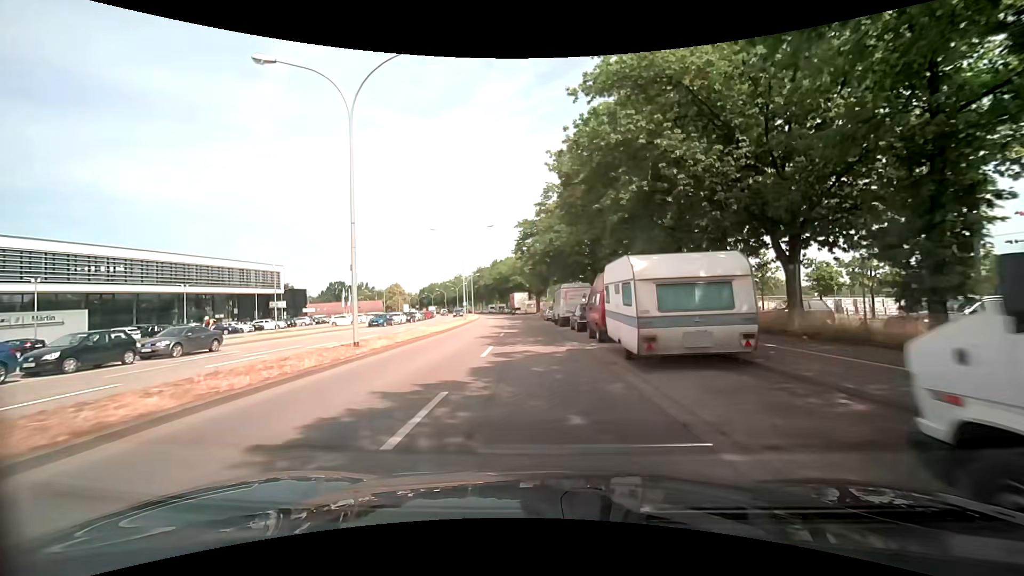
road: secondary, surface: asphalt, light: Day
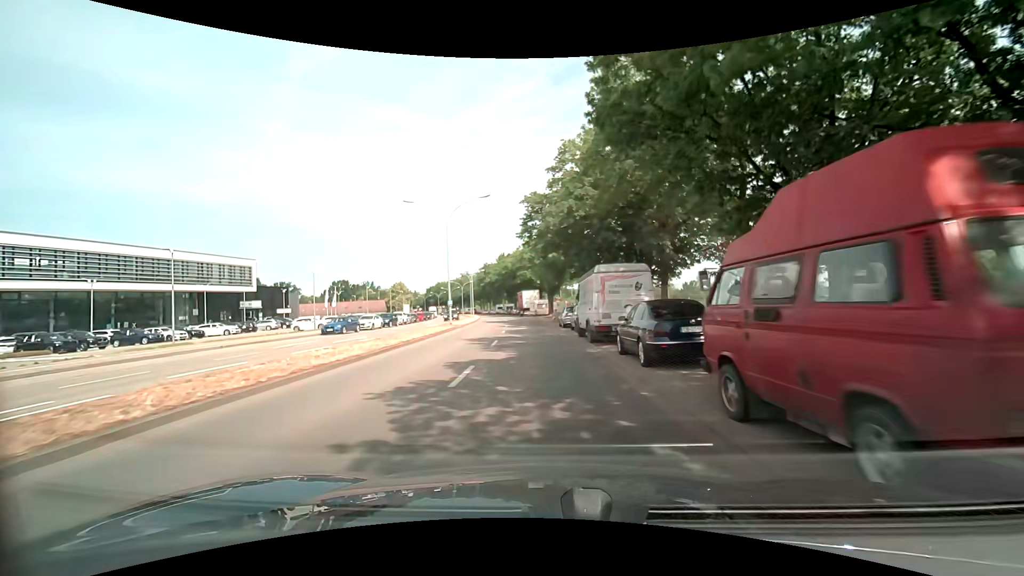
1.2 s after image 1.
(-0.4, +14.3) m; -3°
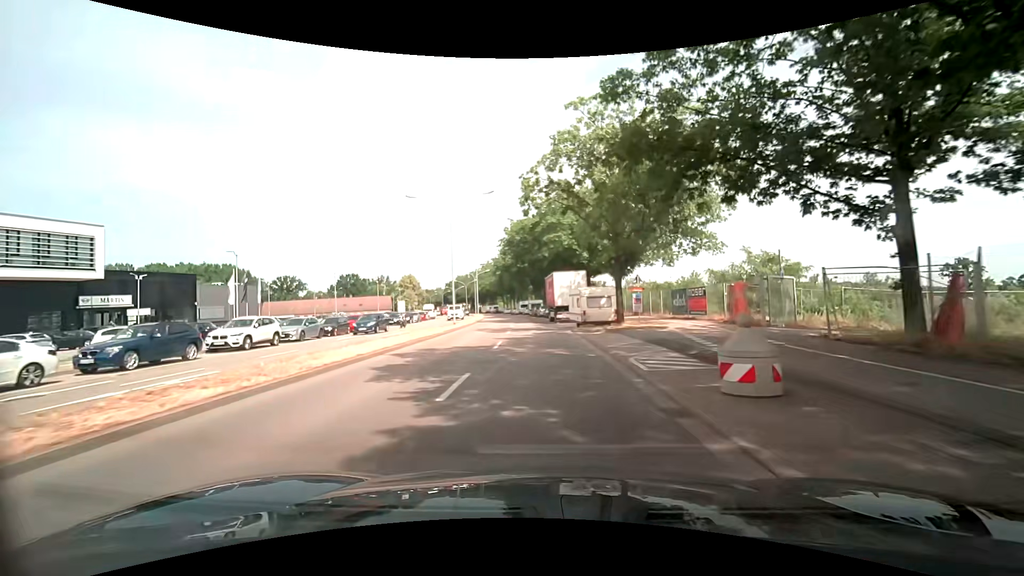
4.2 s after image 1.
(-1.1, +37.6) m; -4°
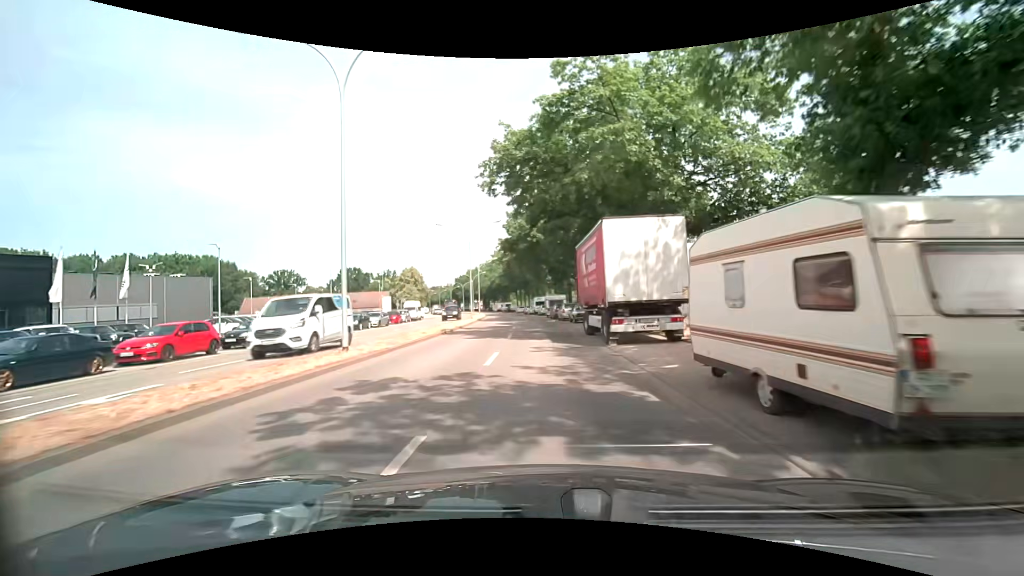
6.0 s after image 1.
(-0.4, +23.1) m; -2°
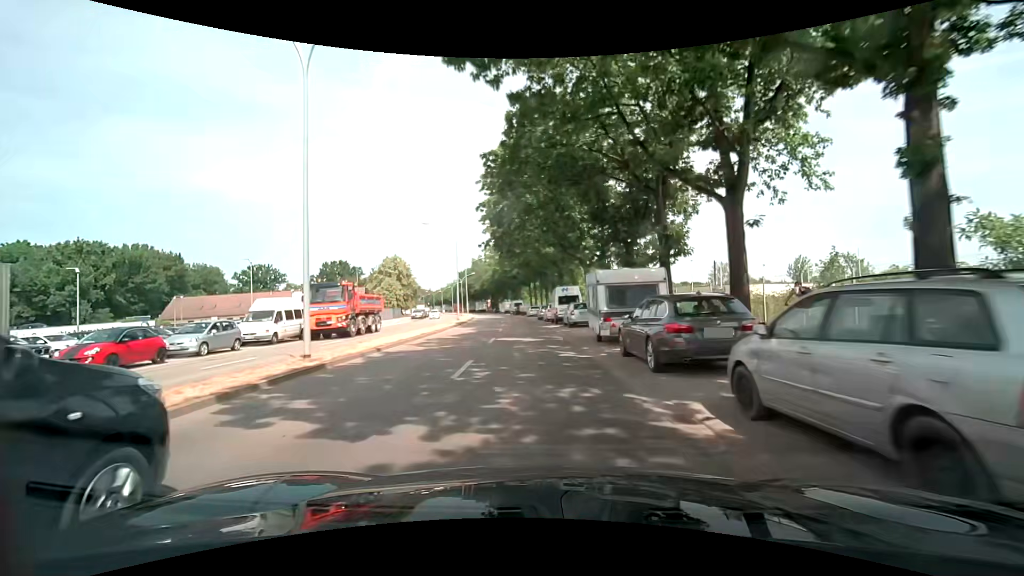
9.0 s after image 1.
(-0.6, +37.9) m; -2°
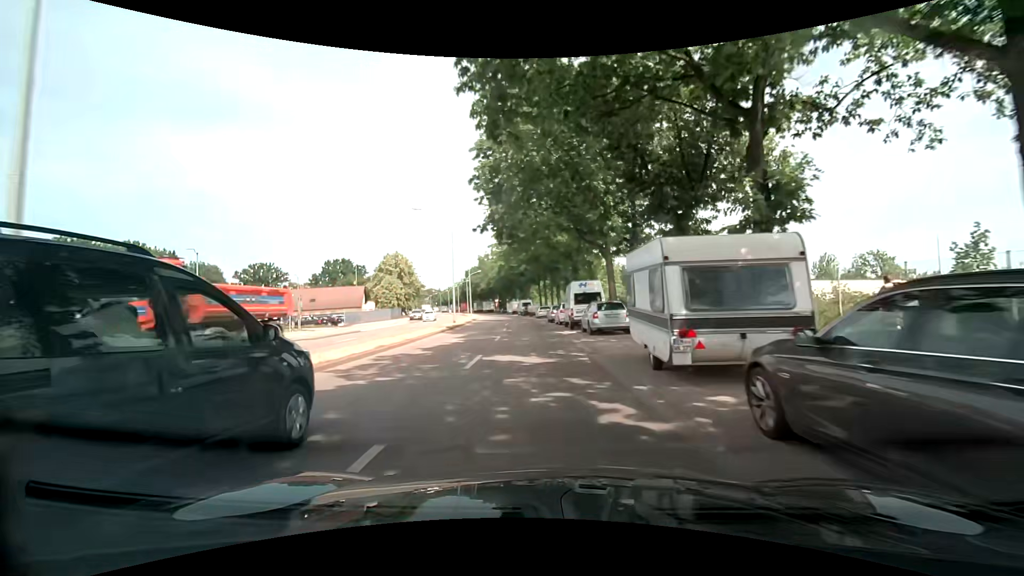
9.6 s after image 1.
(-0.1, +7.5) m; -1°
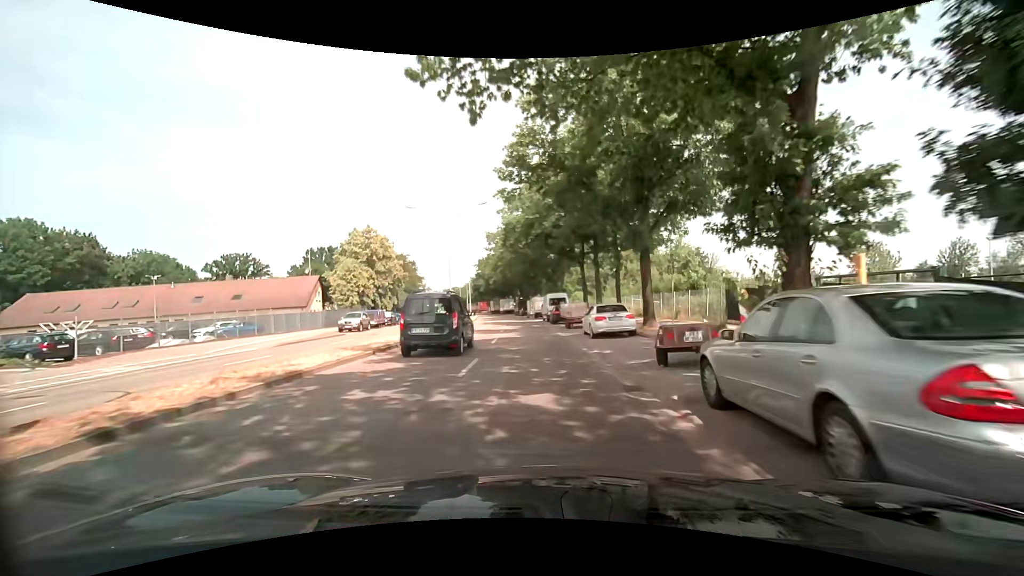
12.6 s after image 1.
(-1.5, +37.1) m; -4°
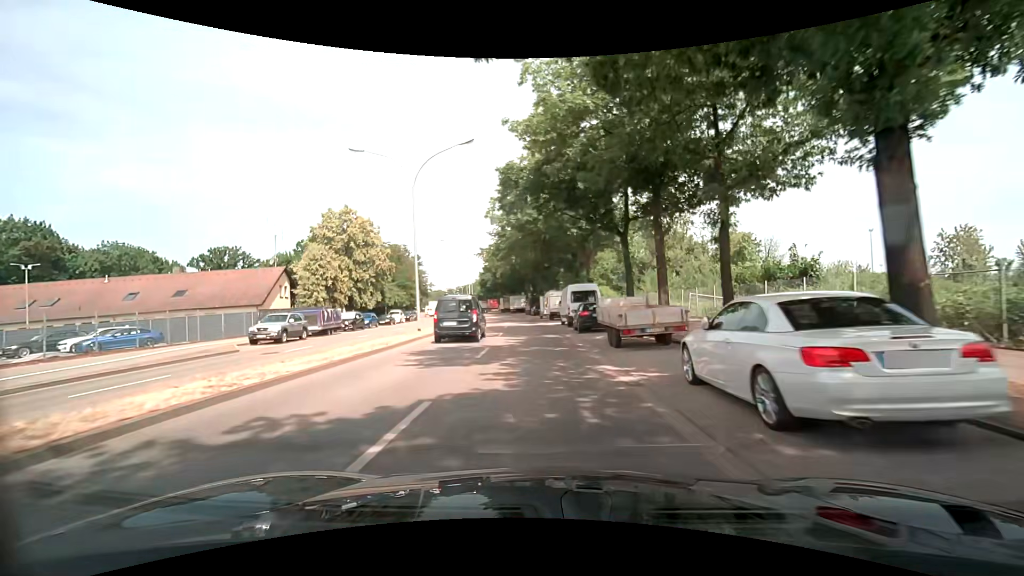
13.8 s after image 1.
(-0.1, +14.8) m; -1°
(0, +10) (-1, +20) (-1, +30) (-2, +40) (-3, +50) (-4, +60) (-5, +70) (-6, +80) (-8, +90) (-9, +99) m
